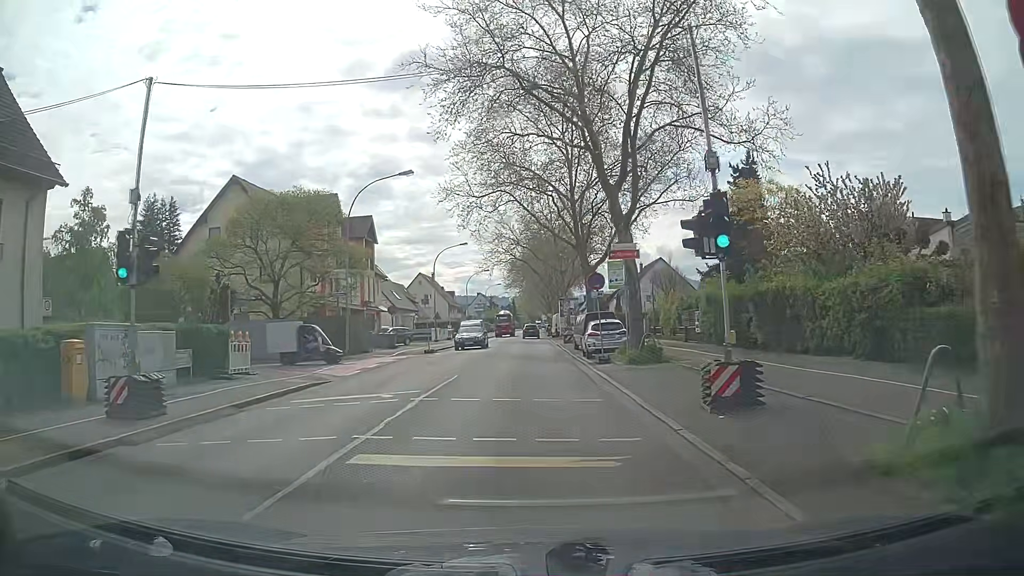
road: secondary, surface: asphalt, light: Day
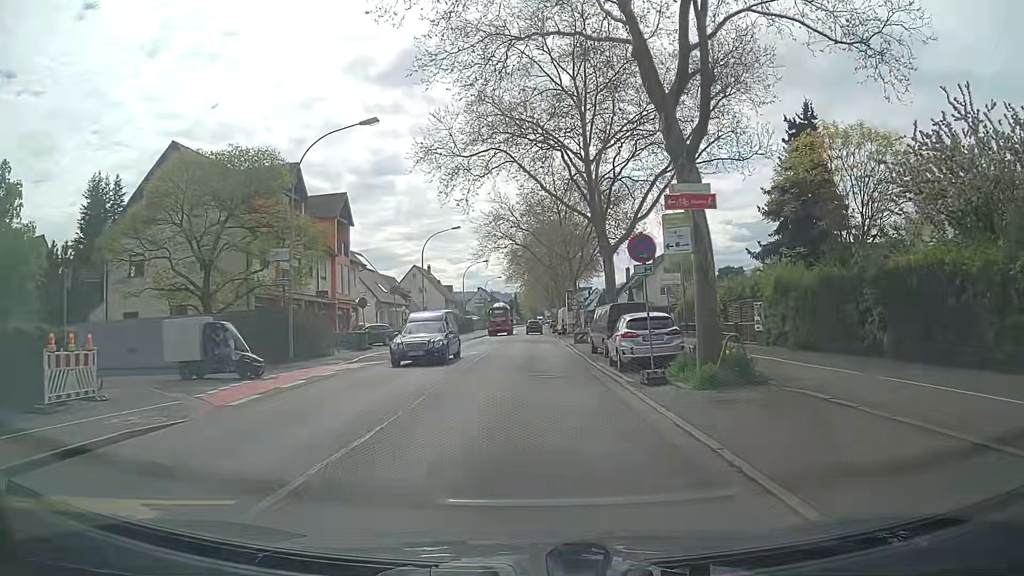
(+0.1, +9.0) m; 0°
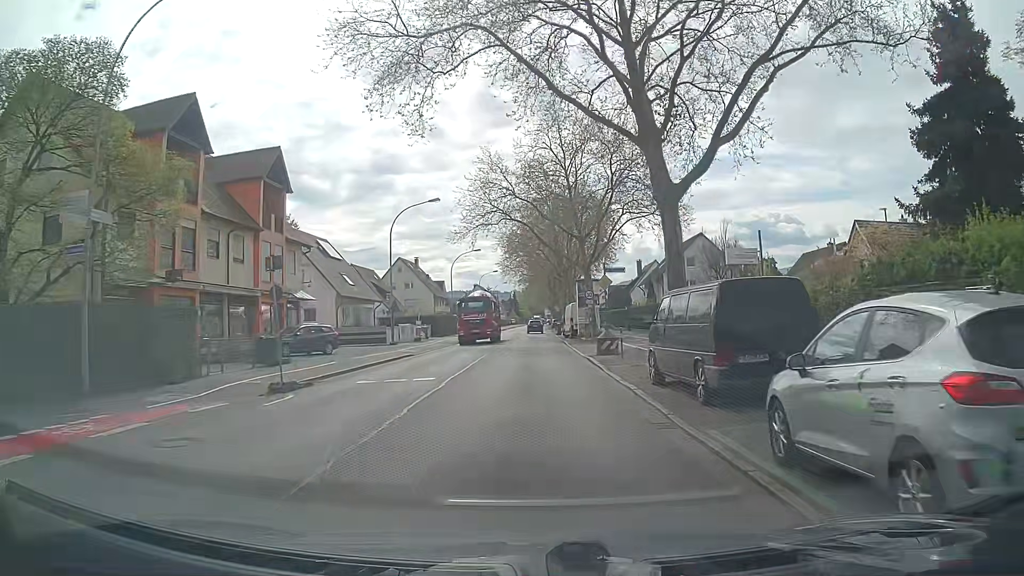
(0.0, +13.7) m; 0°
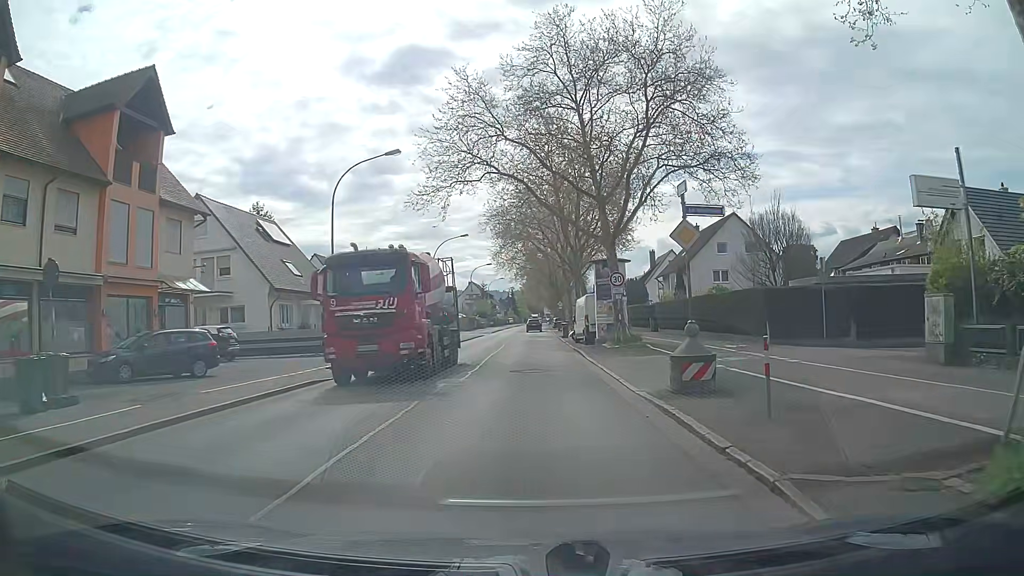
(+0.1, +13.5) m; +1°
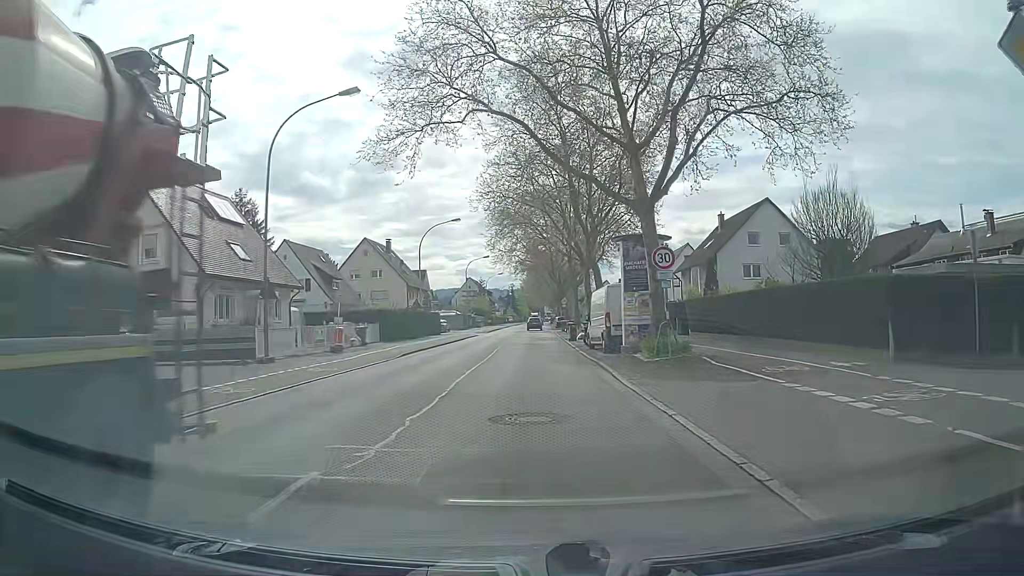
(0.0, +9.0) m; 0°
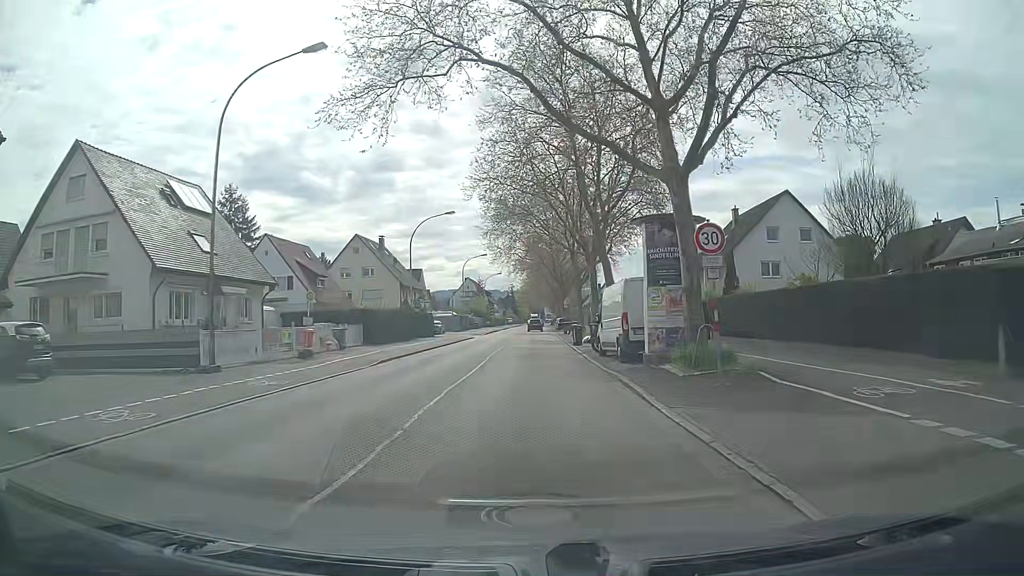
(0.0, +4.5) m; -1°
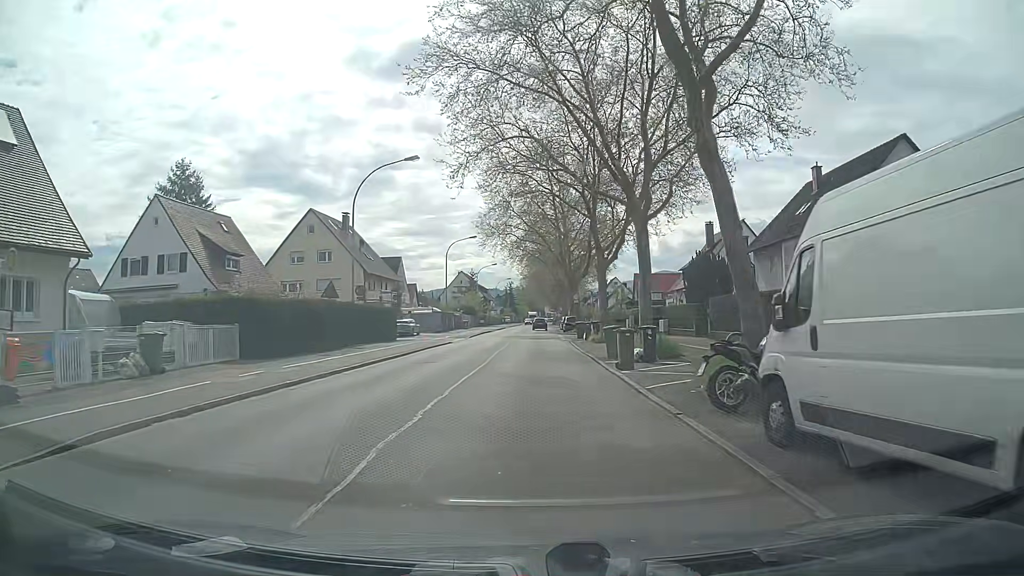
(0.0, +17.8) m; 0°
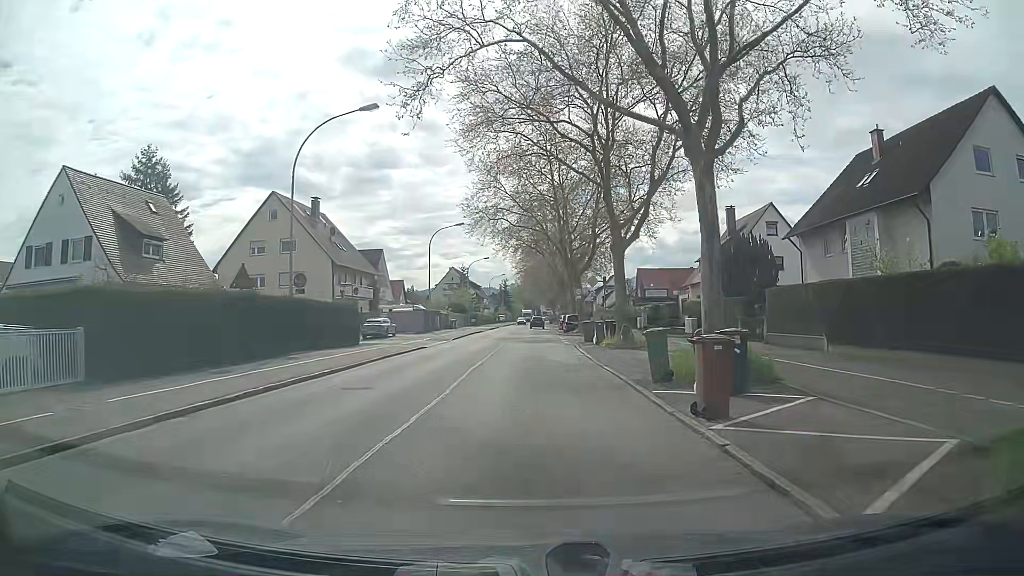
(0.0, +8.9) m; 0°
(0, +10) (0, +20) (0, +30) (0, +40) (0, +50) (+1, +60) (+1, +70) (+1, +80) (+1, +90) (+1, +100) m
